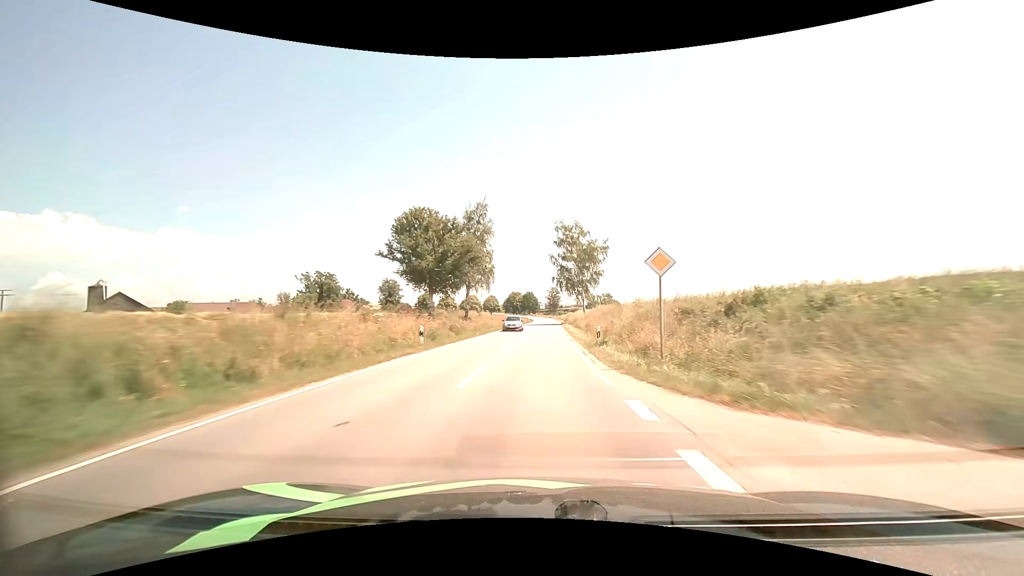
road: secondary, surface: asphalt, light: Day
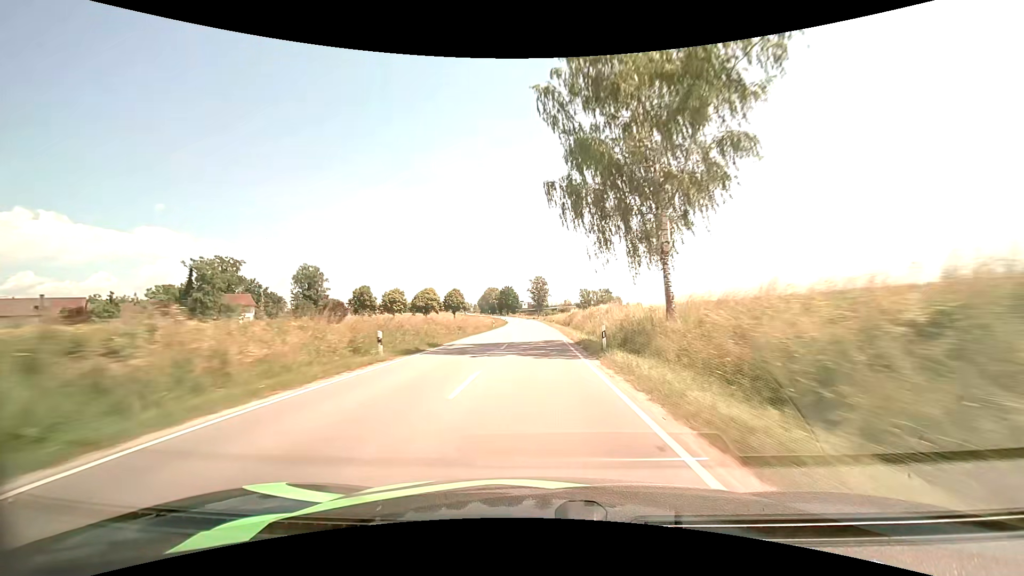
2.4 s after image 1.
(+1.5, +61.3) m; +2°
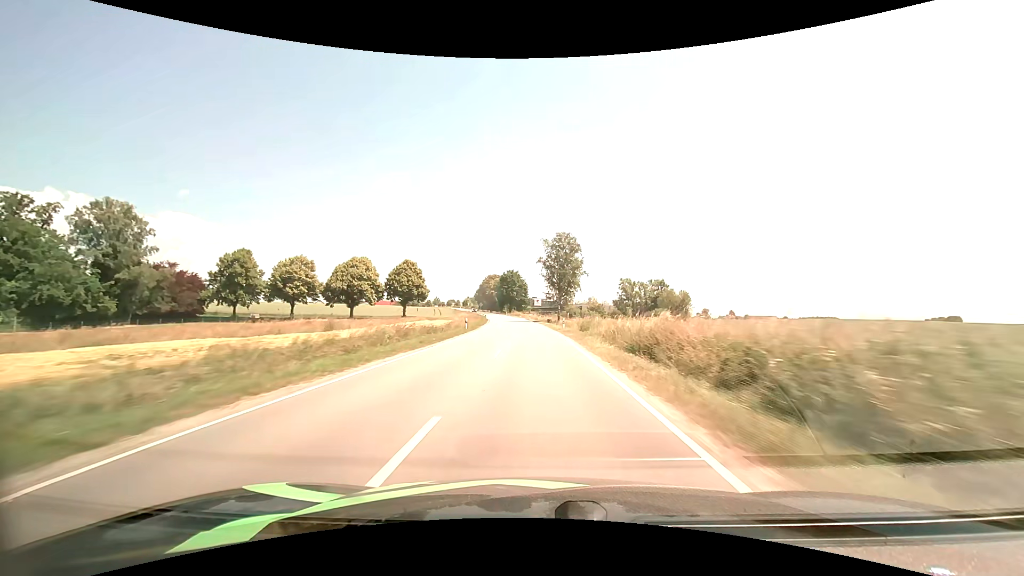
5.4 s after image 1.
(-0.7, +78.2) m; -2°
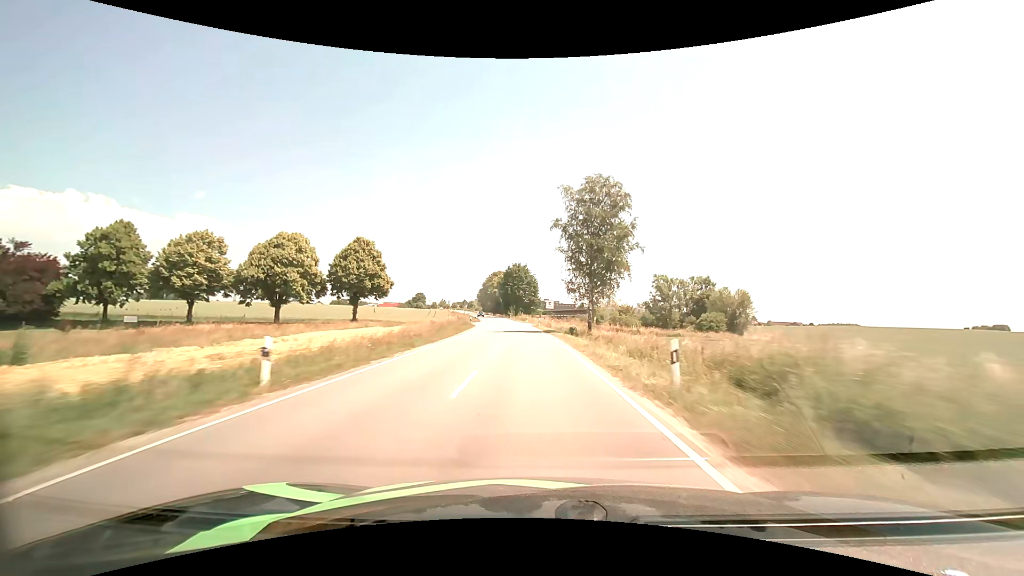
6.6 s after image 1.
(-0.3, +30.6) m; -1°
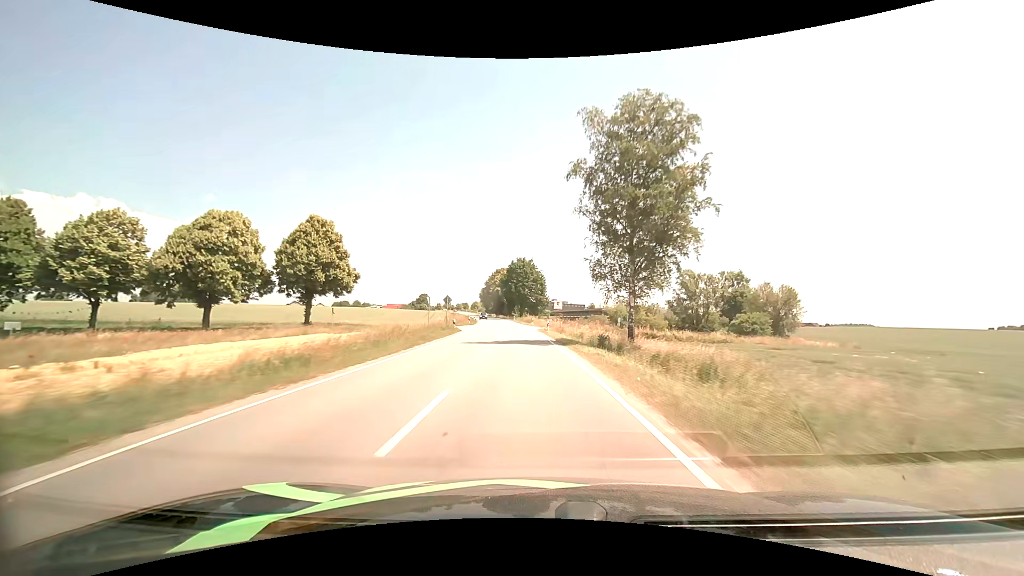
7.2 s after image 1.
(-0.1, +15.2) m; -1°
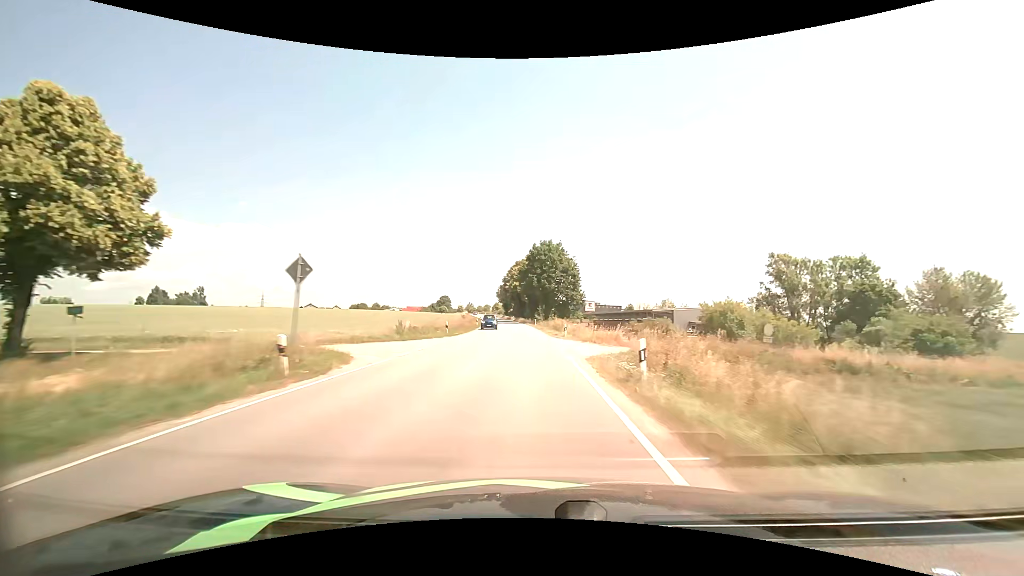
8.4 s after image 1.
(-0.7, +30.5) m; -3°
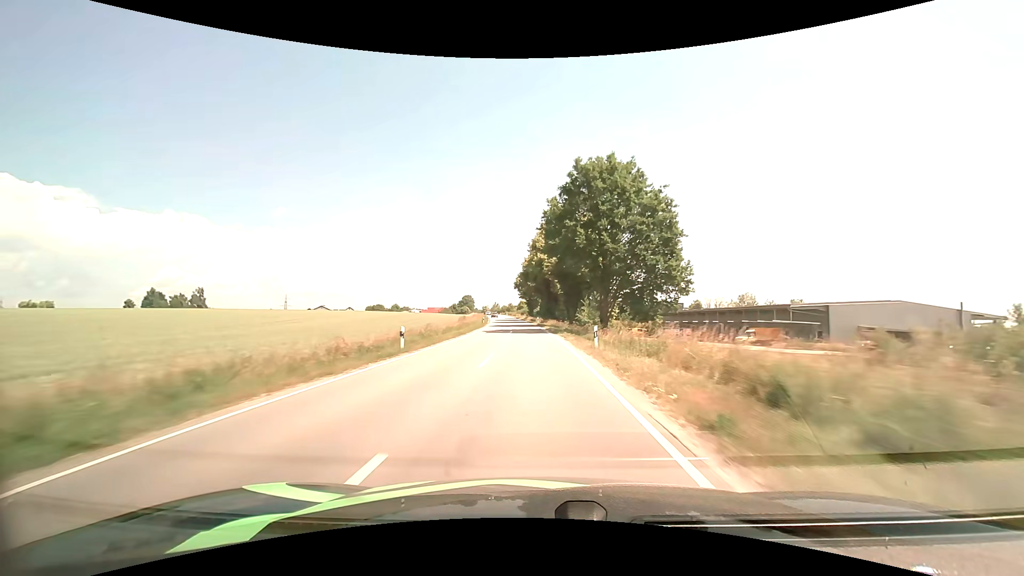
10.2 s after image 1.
(-1.6, +45.9) m; -4°
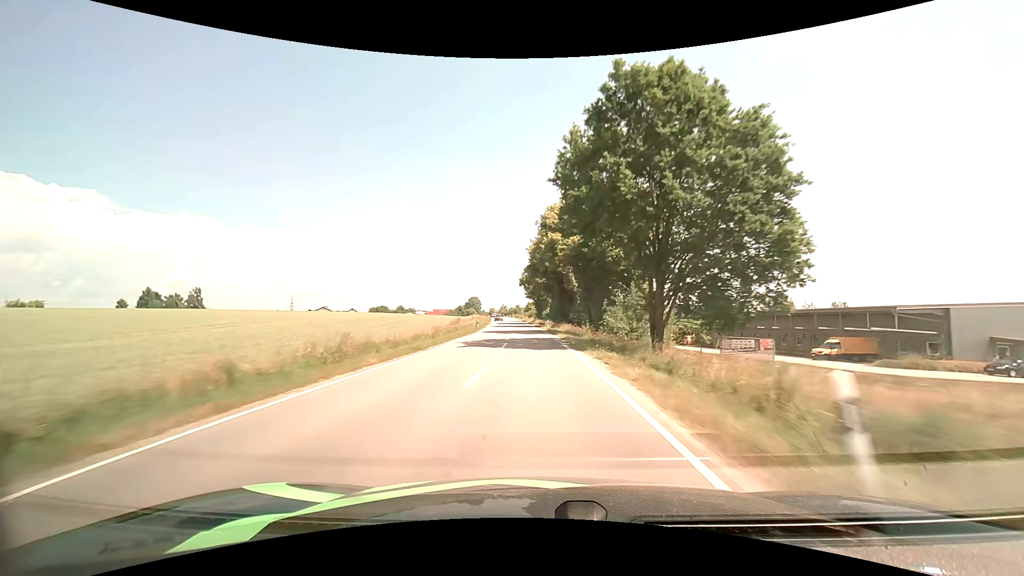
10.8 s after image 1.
(-0.2, +15.4) m; -1°
(0, +10) (0, +20) (0, +30) (-1, +40) (-1, +50) (-2, +60) (-2, +70) (-3, +80) (-4, +90) (-5, +100) m
